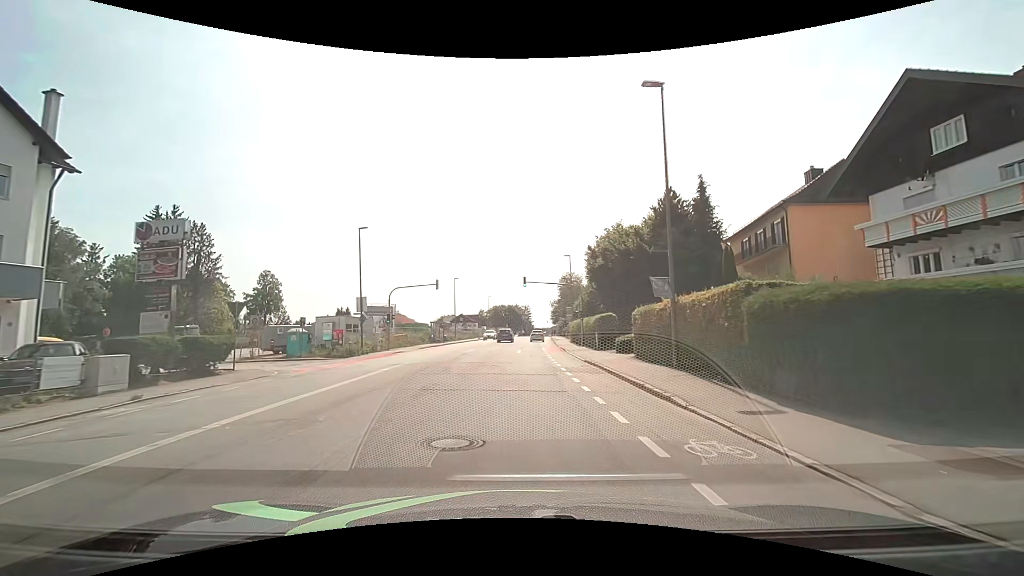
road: tertiary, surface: asphalt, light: Day
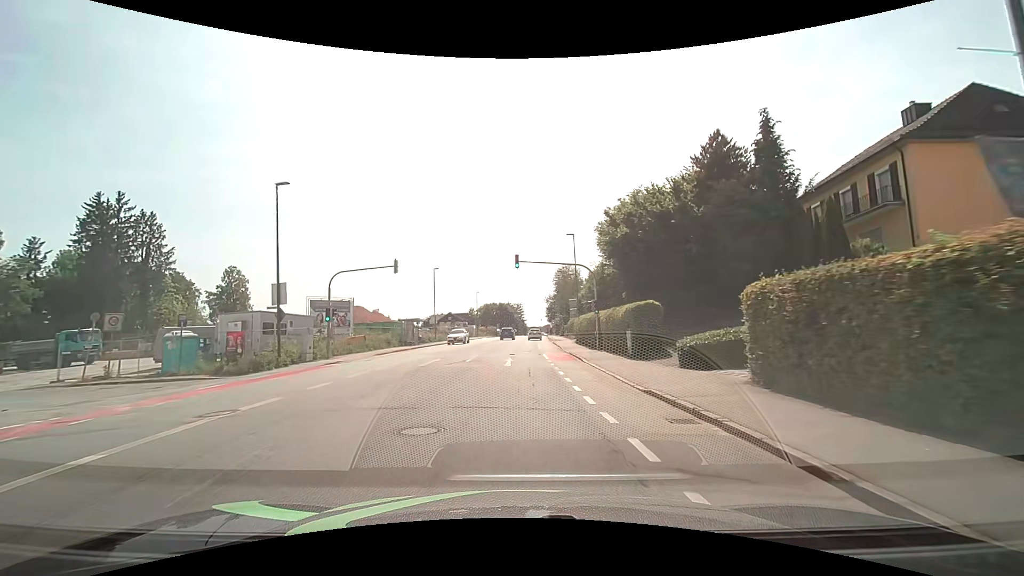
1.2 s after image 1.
(0.0, +12.6) m; 0°
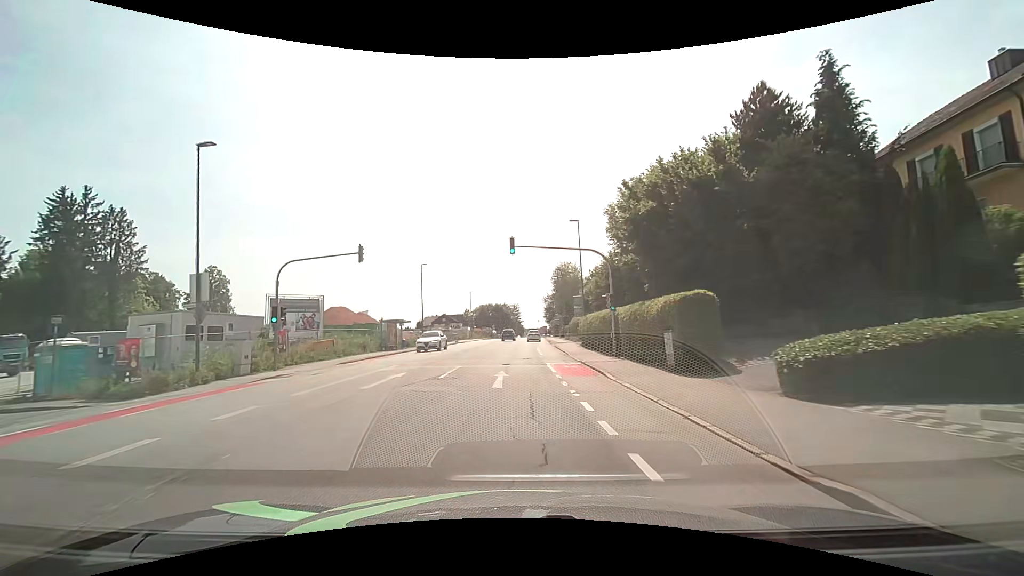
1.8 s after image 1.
(+0.1, +6.6) m; 0°
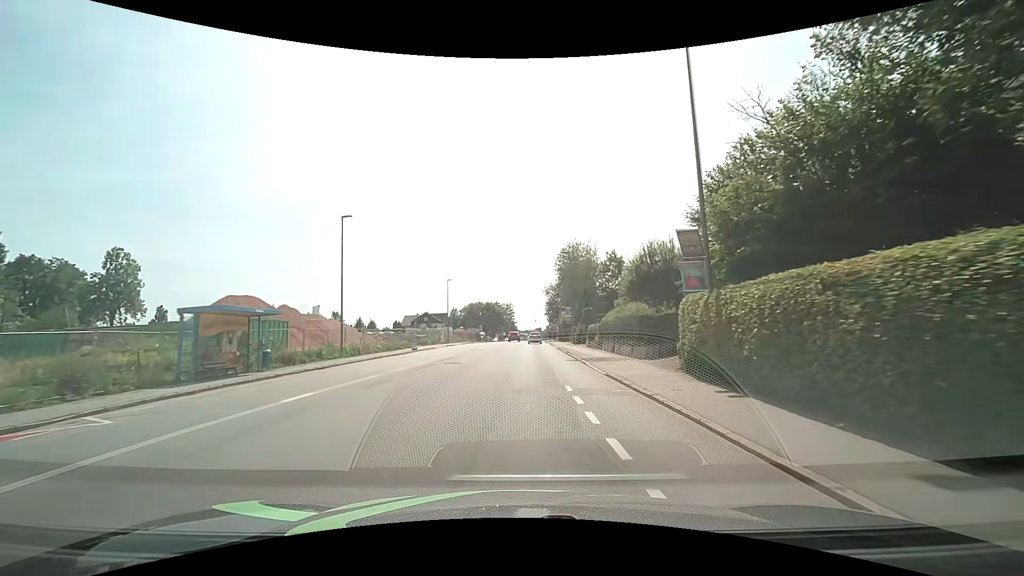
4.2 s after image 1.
(+0.2, +27.2) m; +1°
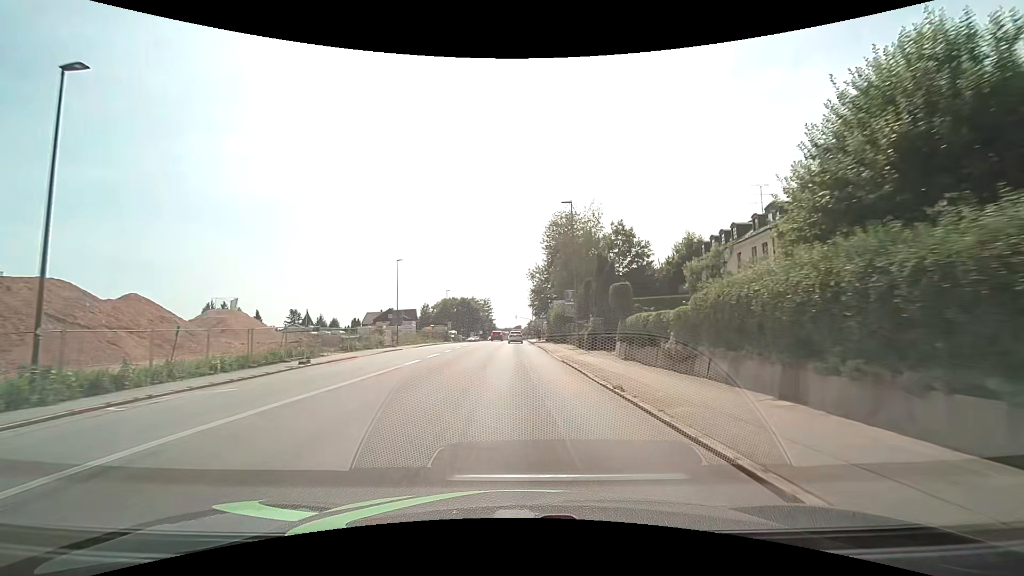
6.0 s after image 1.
(+0.6, +21.0) m; +2°
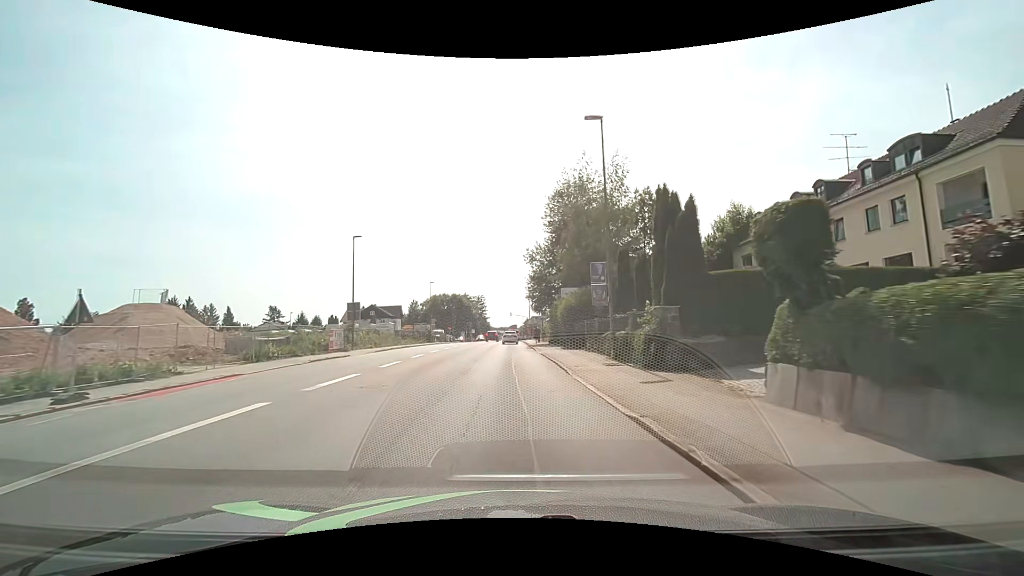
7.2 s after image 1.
(+0.1, +14.2) m; +1°
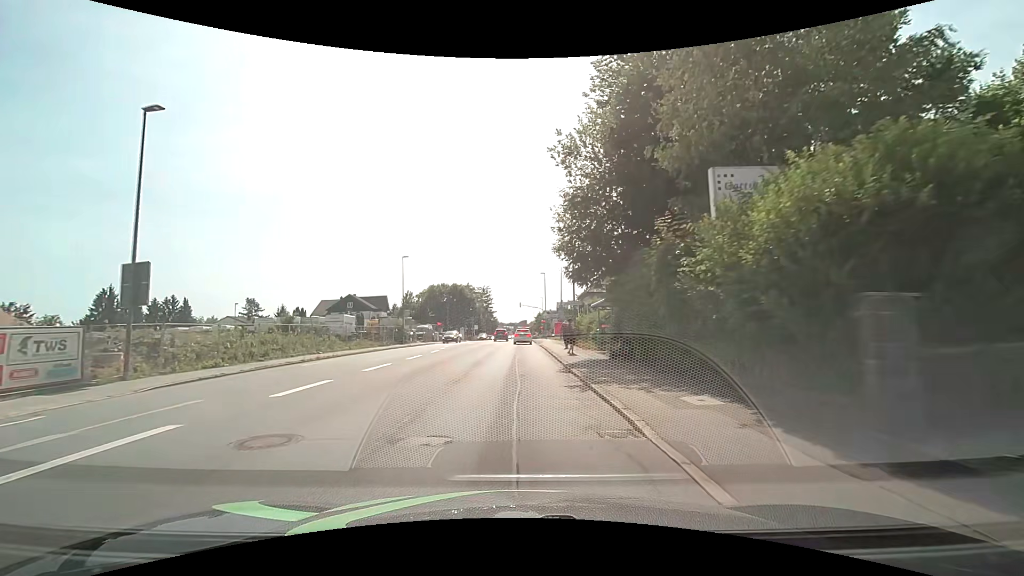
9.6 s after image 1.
(-0.2, +26.4) m; -1°
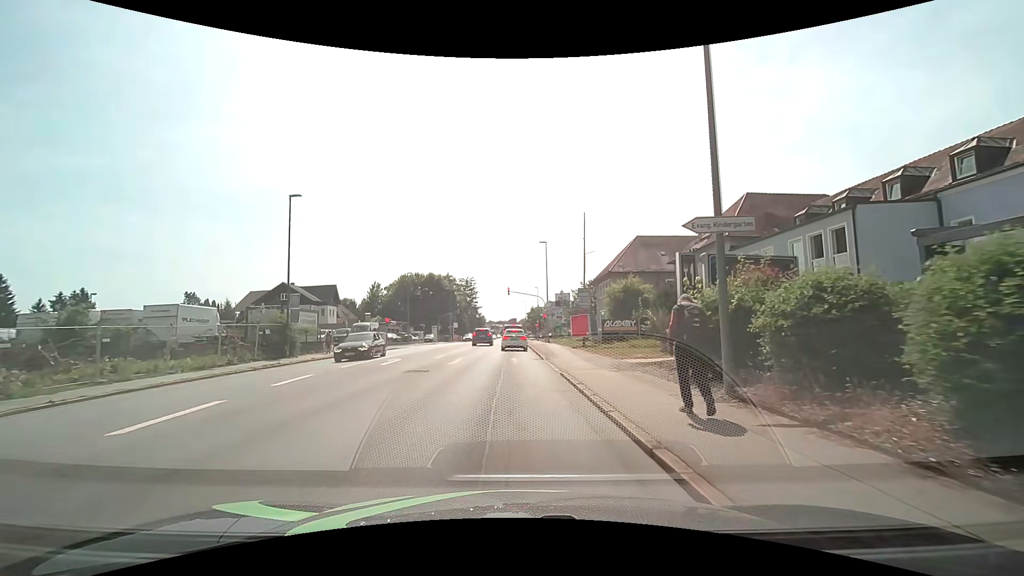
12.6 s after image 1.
(+0.1, +26.6) m; +1°
(0, +10) (0, +20) (0, +30) (-1, +40) (-1, +50) (-1, +60) (-1, +70) (-1, +80) (-1, +90) (-2, +100) m
